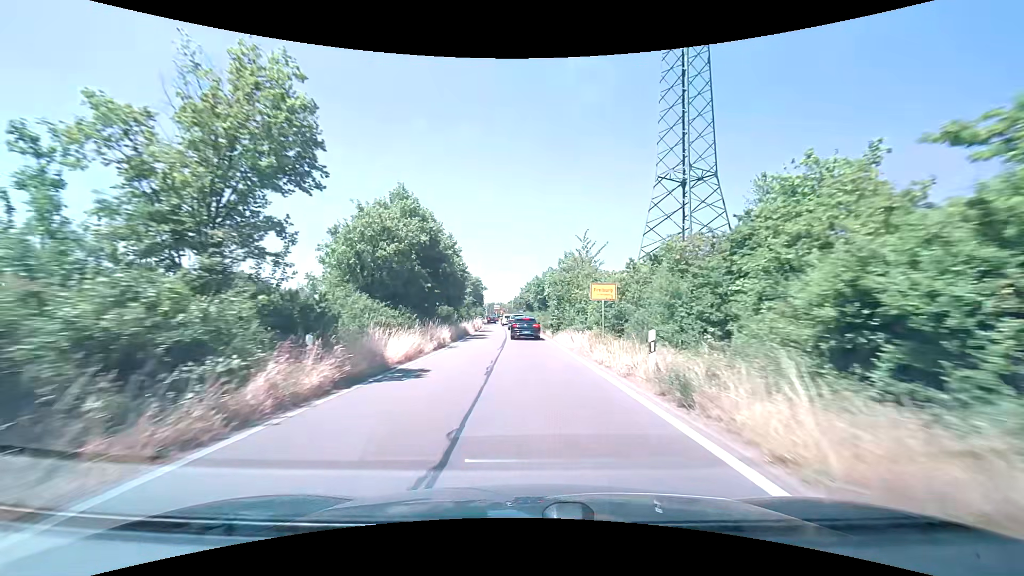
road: trunk_link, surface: asphalt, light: Day
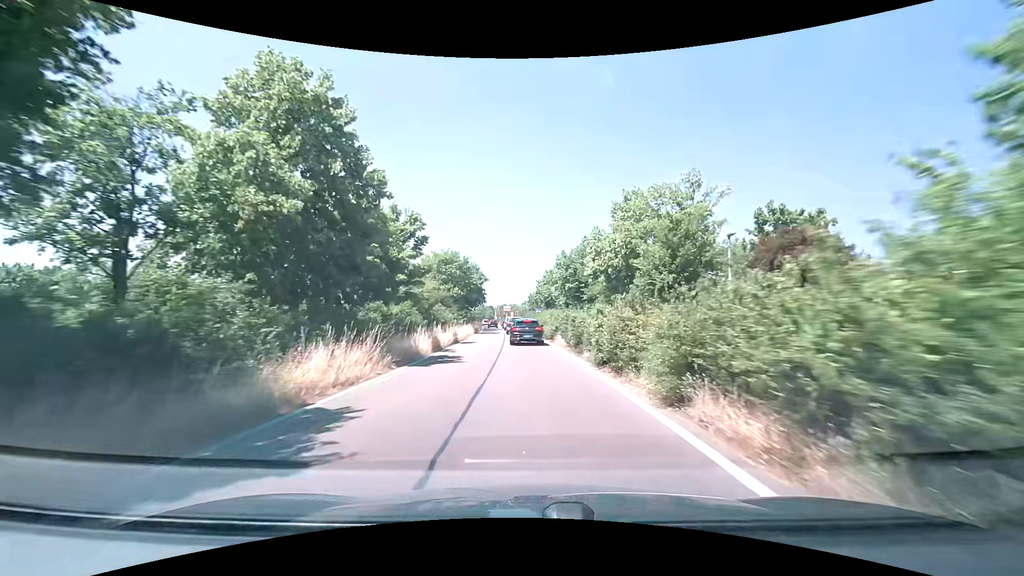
(-0.4, +32.4) m; -2°
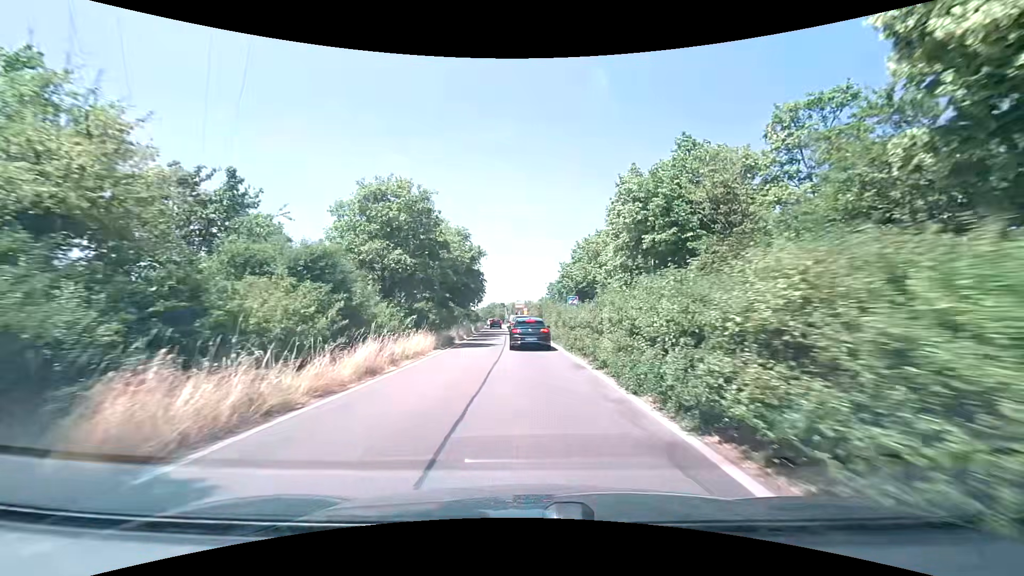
(-0.4, +27.5) m; -2°
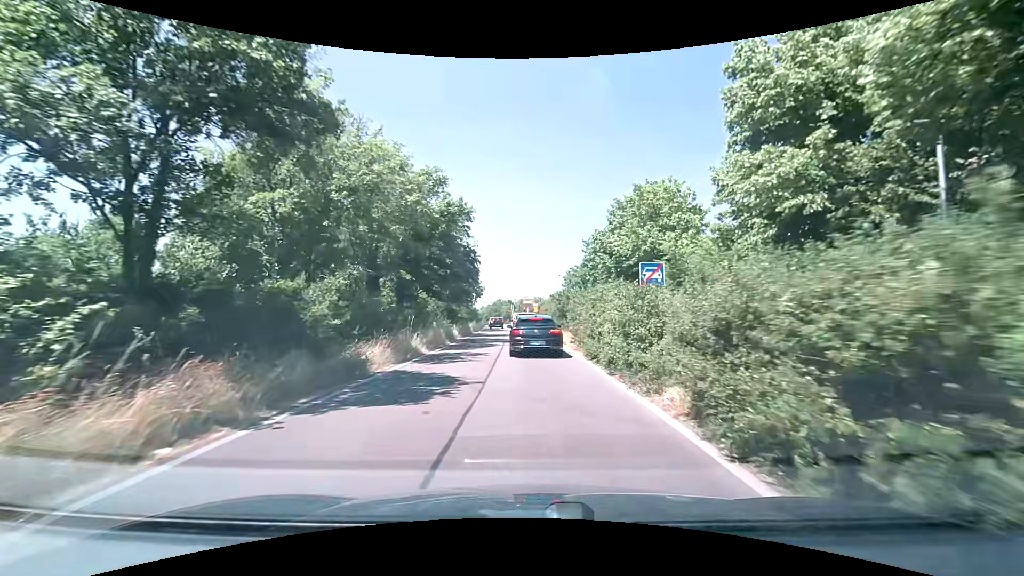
(-0.2, +17.0) m; -1°
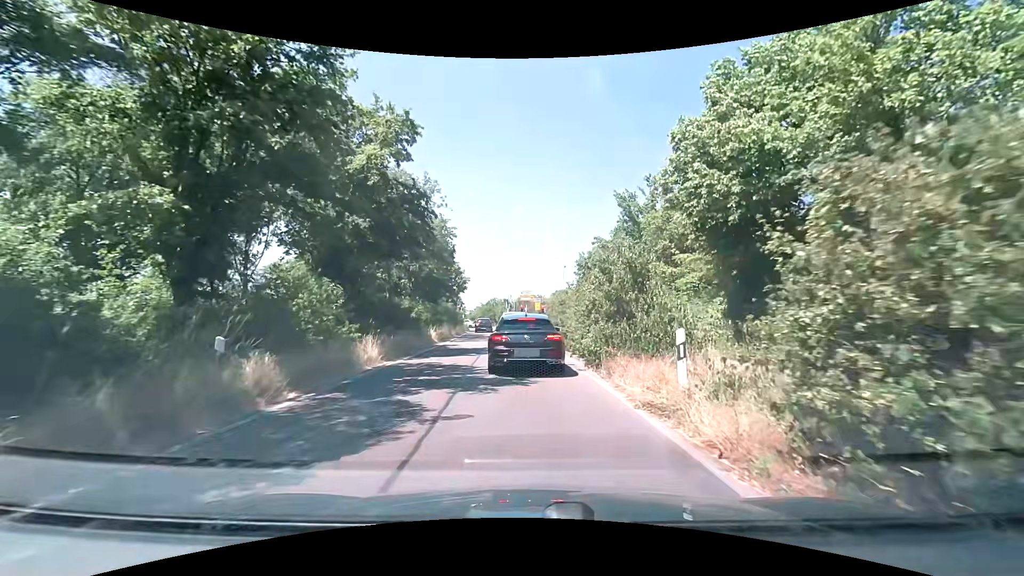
(-0.1, +17.4) m; 0°
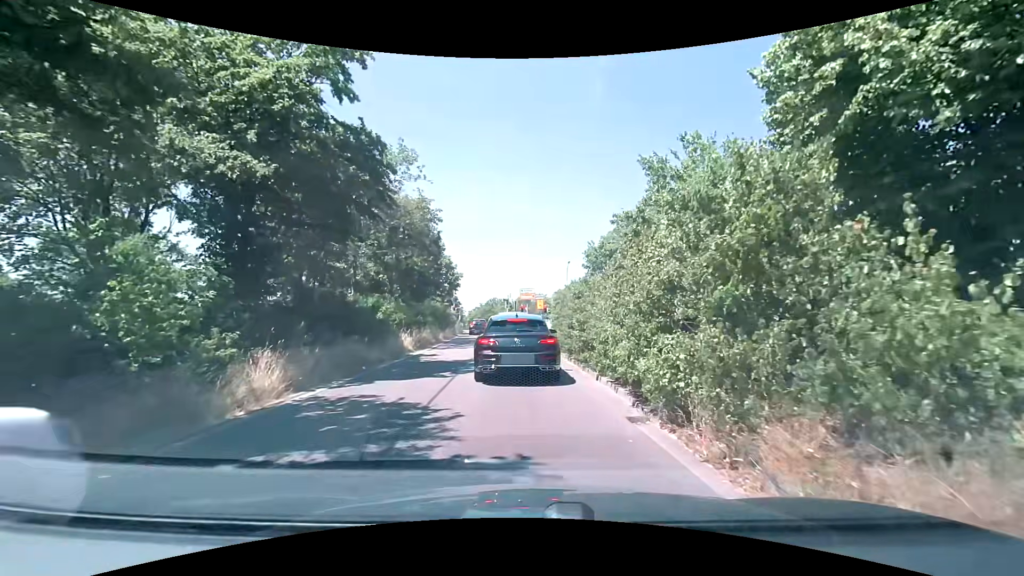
(0.0, +6.2) m; 0°
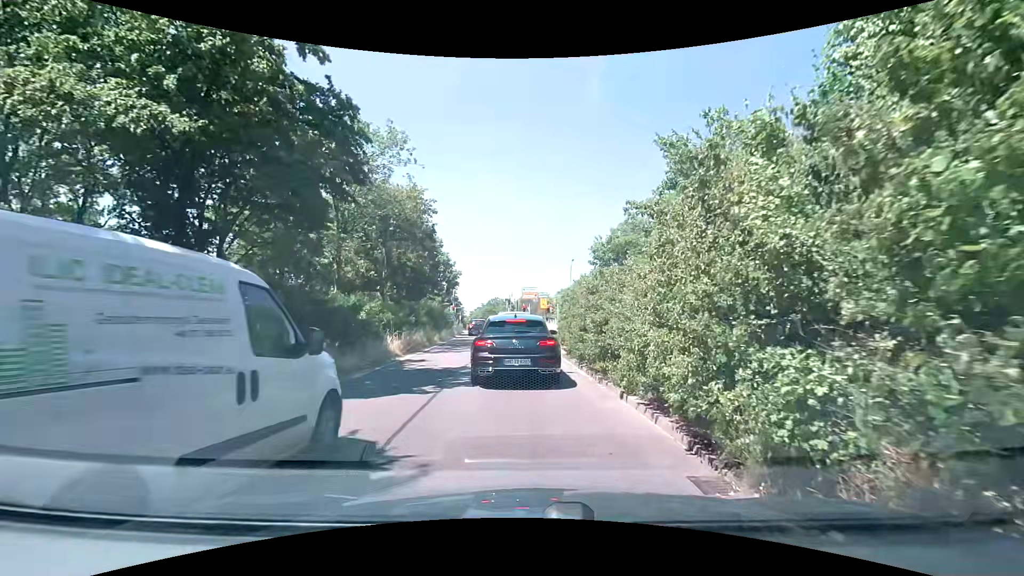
(0.0, +2.4) m; -1°
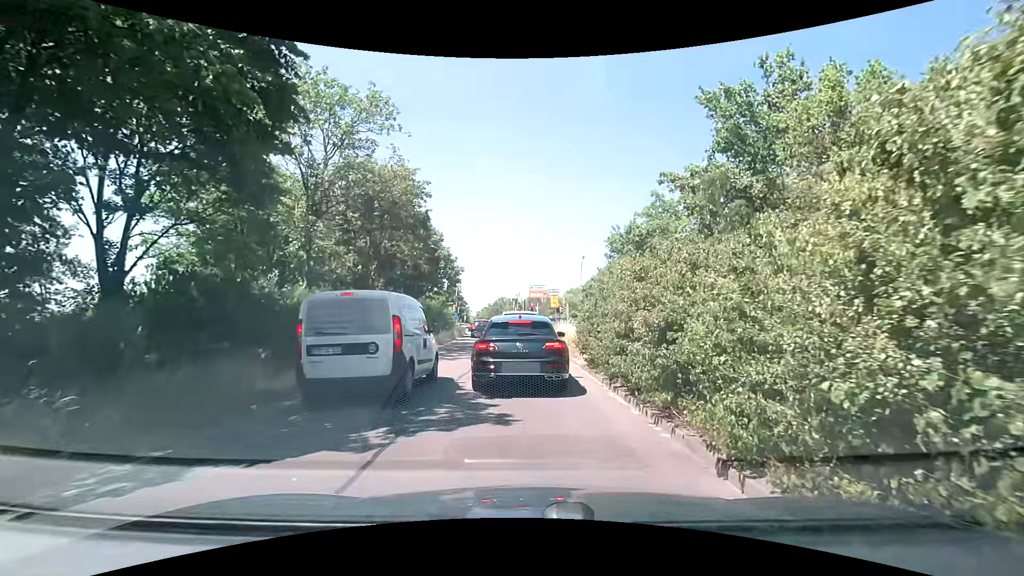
(0.0, +3.8) m; 0°
